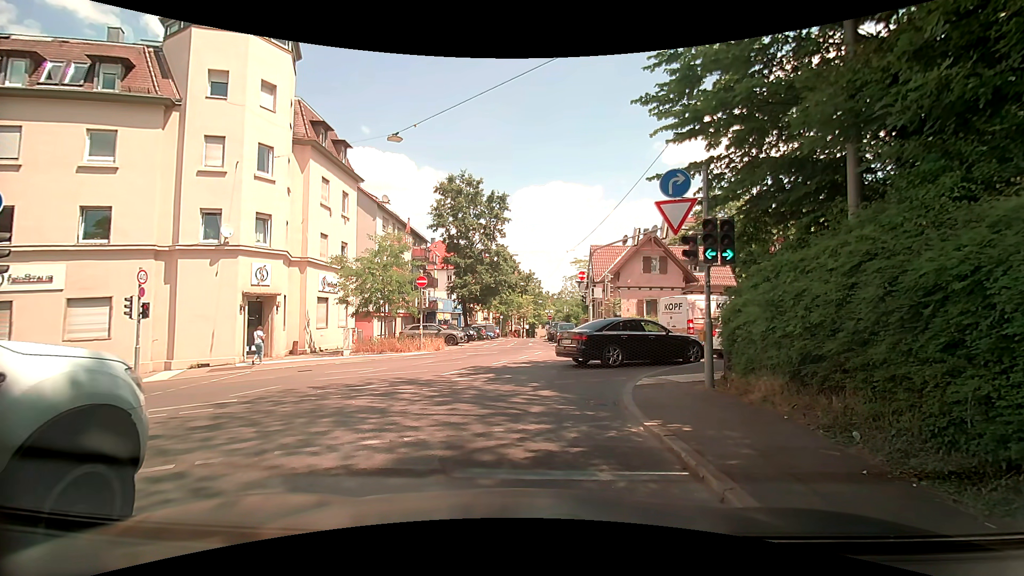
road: unclassified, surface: asphalt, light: Day
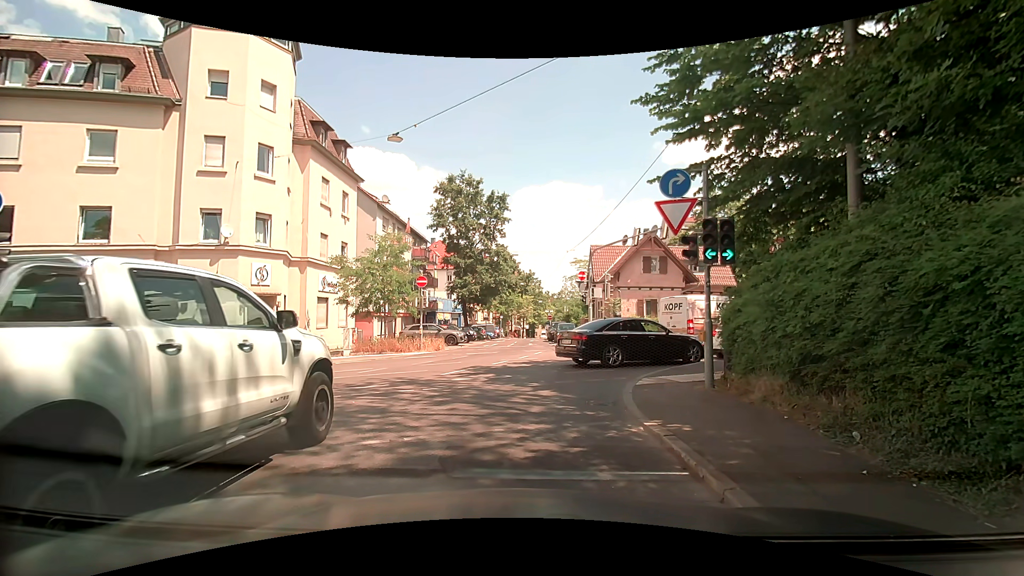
(0.0, 0.0) m; 0°
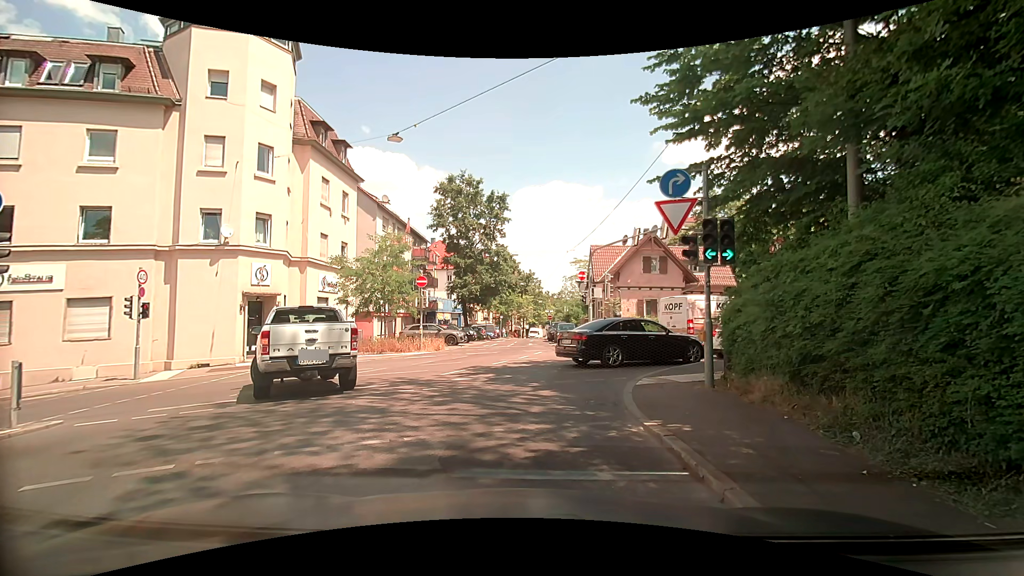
(0.0, 0.0) m; 0°
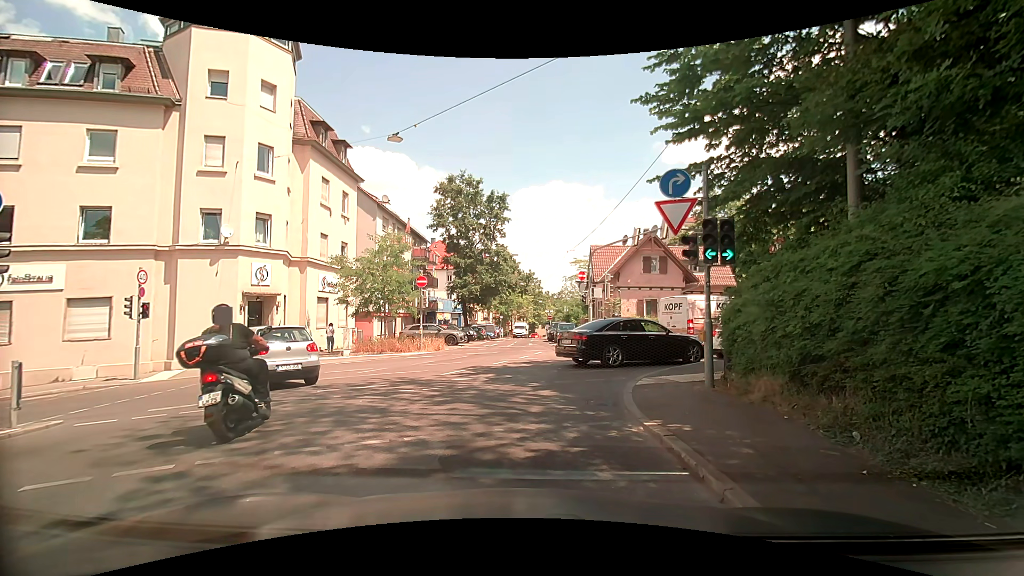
(0.0, 0.0) m; 0°
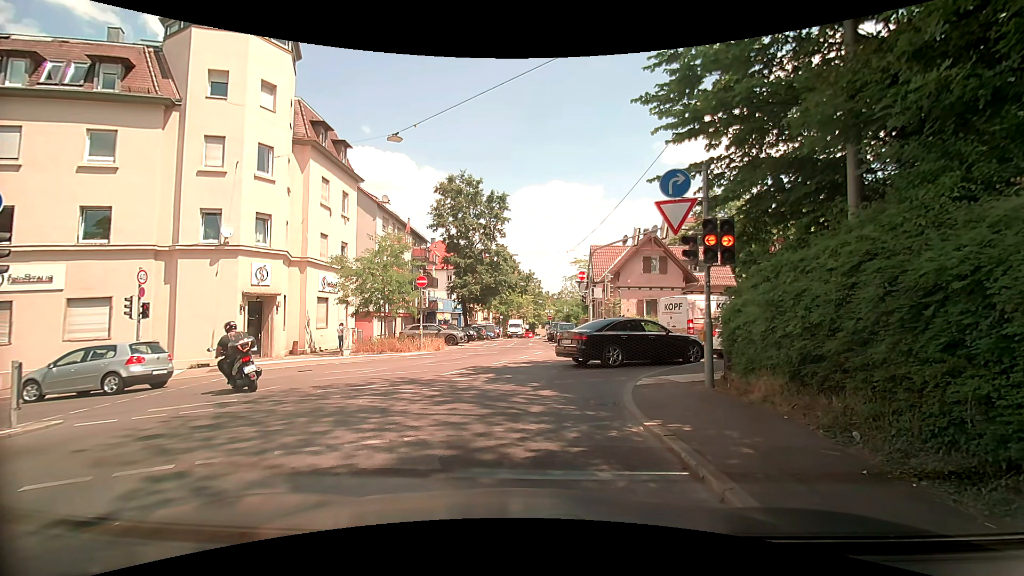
(0.0, 0.0) m; 0°
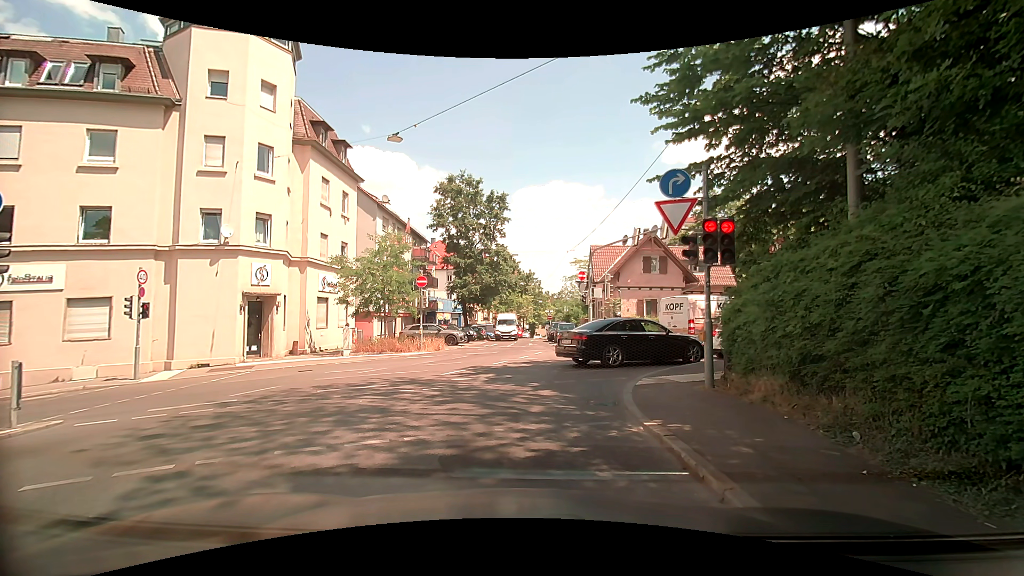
(0.0, 0.0) m; 0°
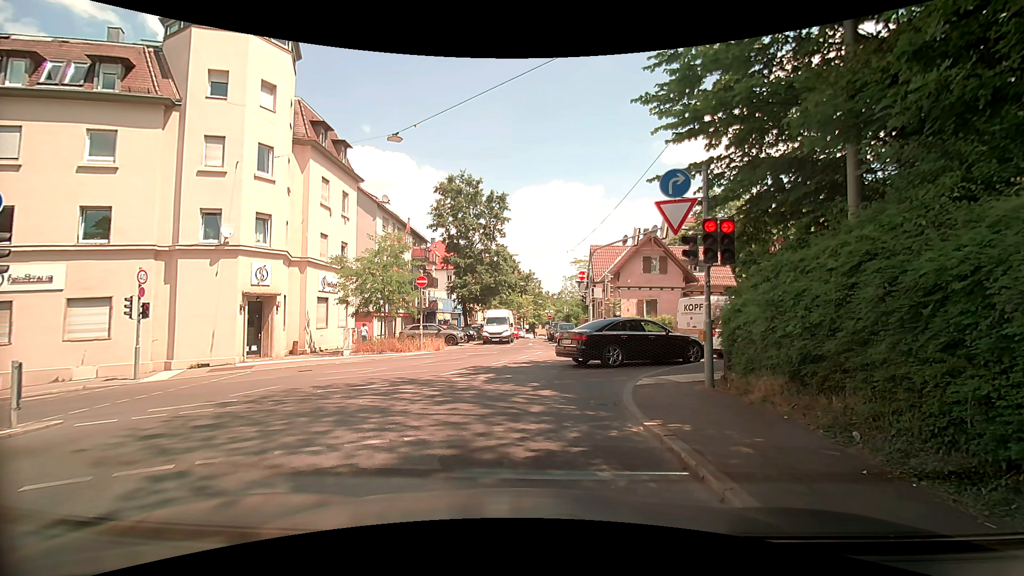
(0.0, 0.0) m; 0°
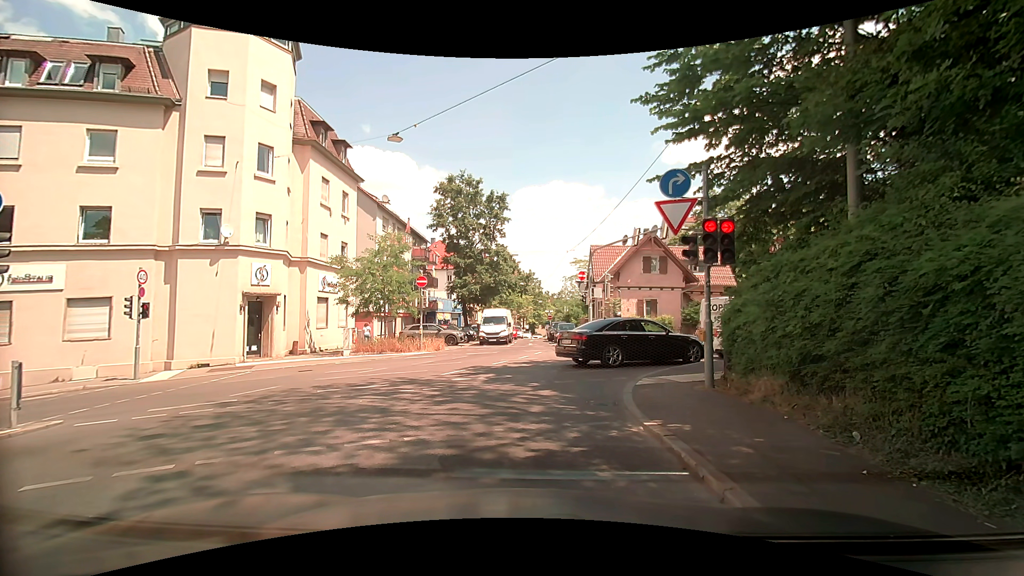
(0.0, 0.0) m; 0°
